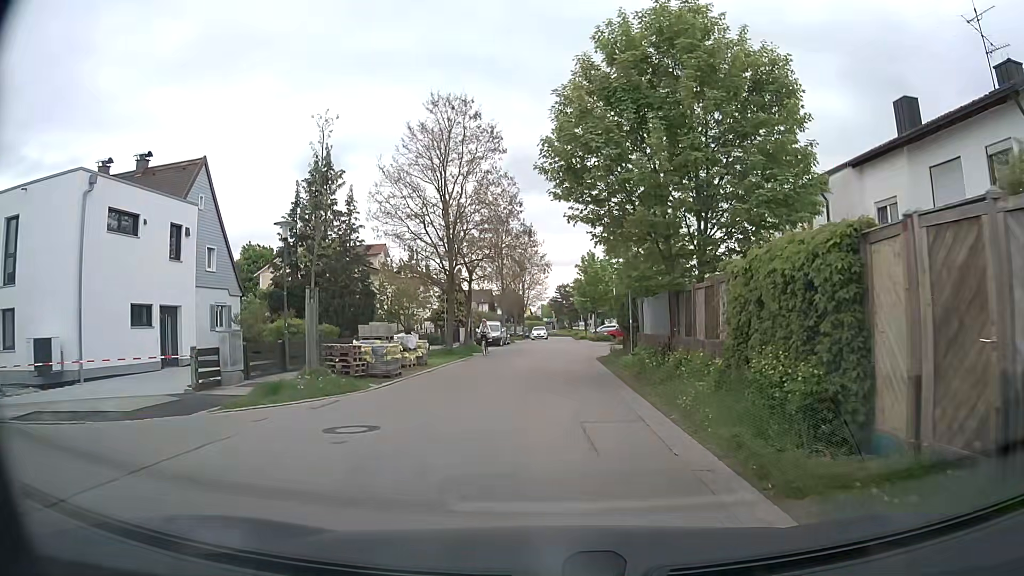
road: residential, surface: asphalt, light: Day
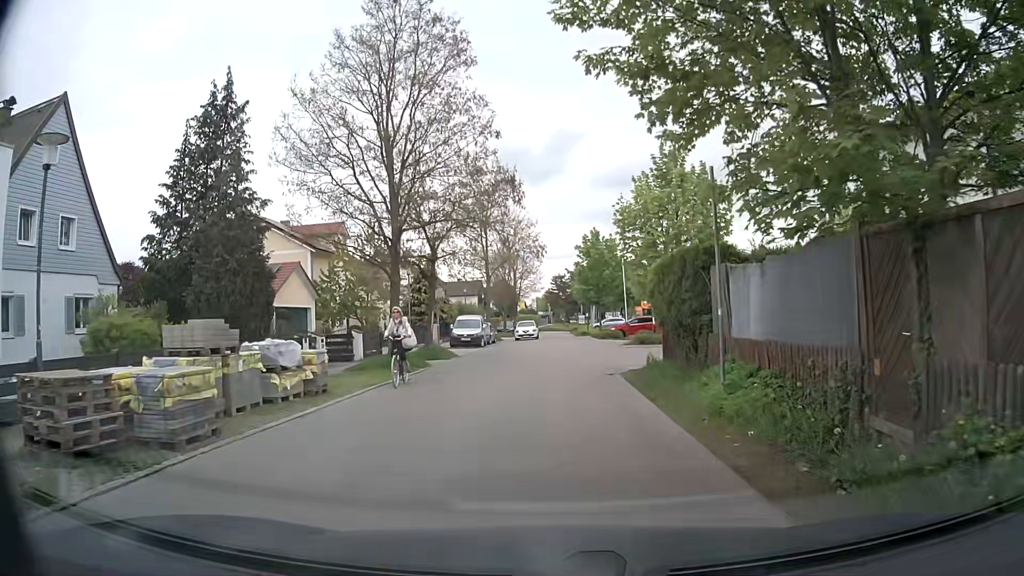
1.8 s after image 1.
(+0.1, +10.7) m; +1°
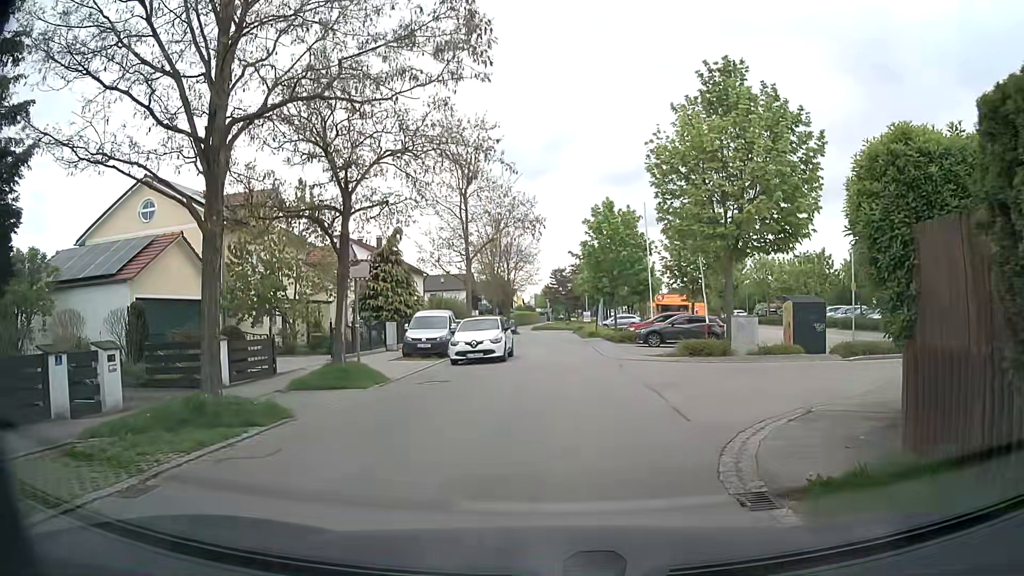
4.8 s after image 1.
(-0.1, +11.8) m; 0°
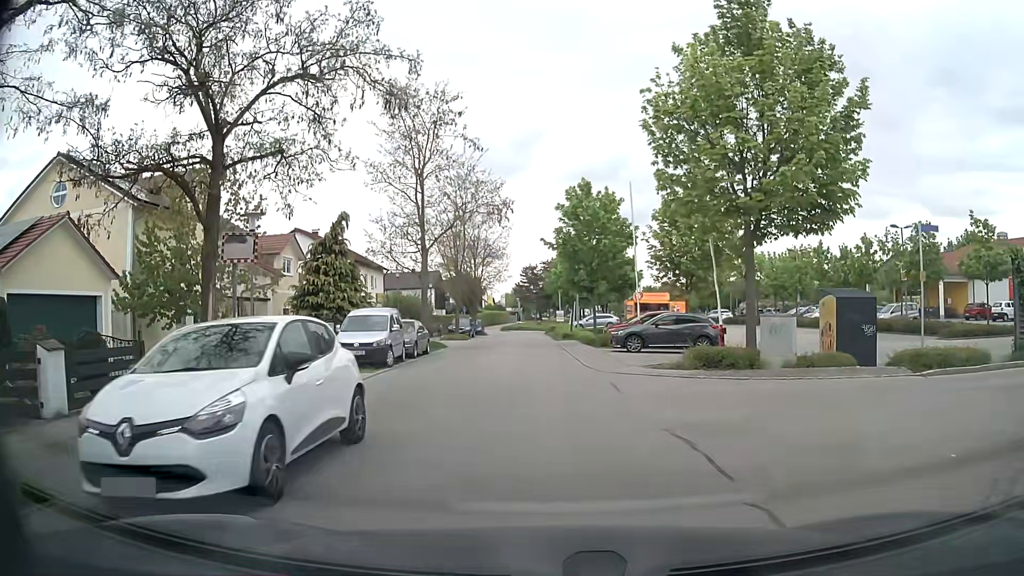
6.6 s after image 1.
(+0.1, +5.4) m; +3°
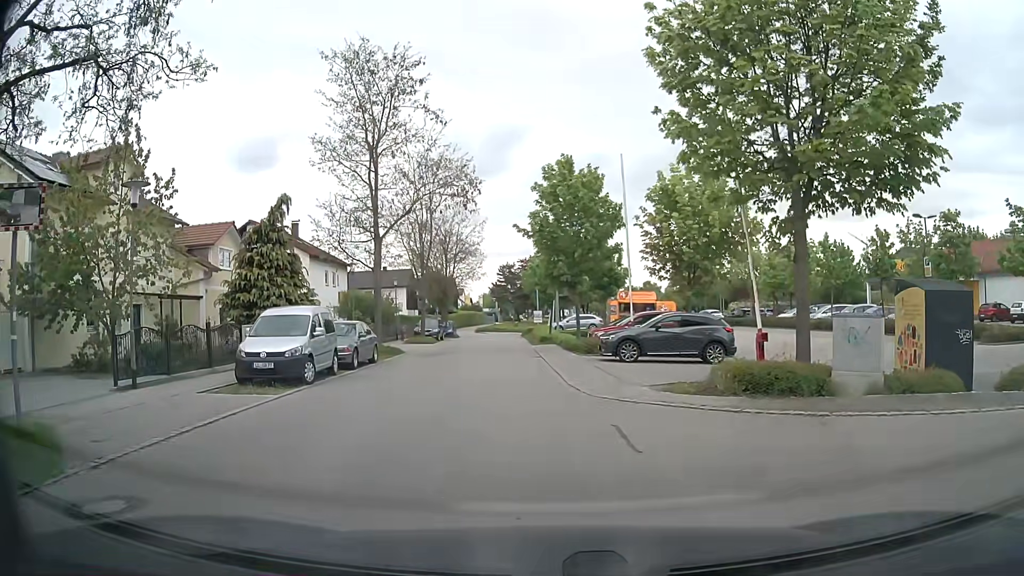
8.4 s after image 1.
(+0.1, +5.2) m; 0°
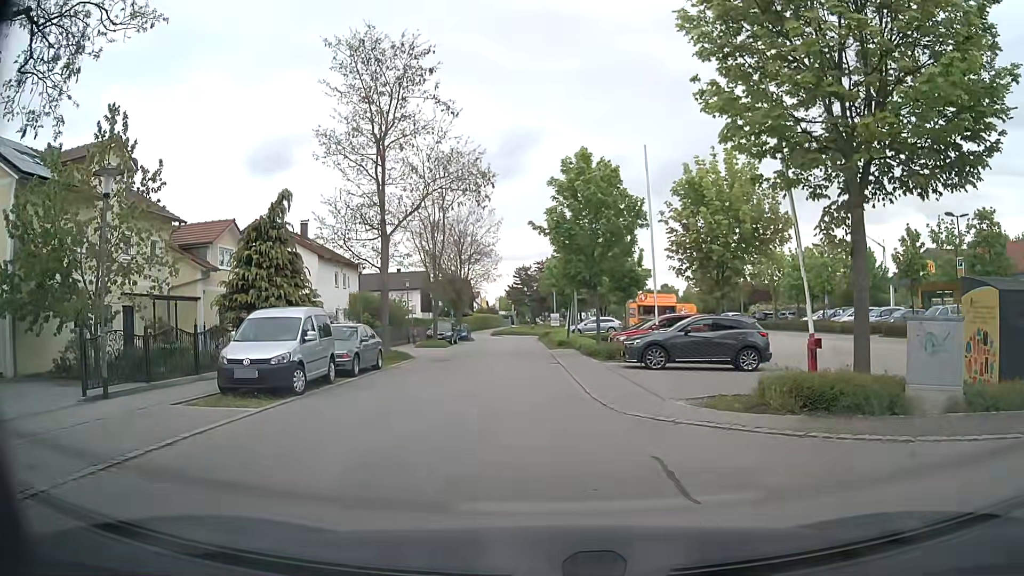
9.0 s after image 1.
(0.0, +1.8) m; -2°
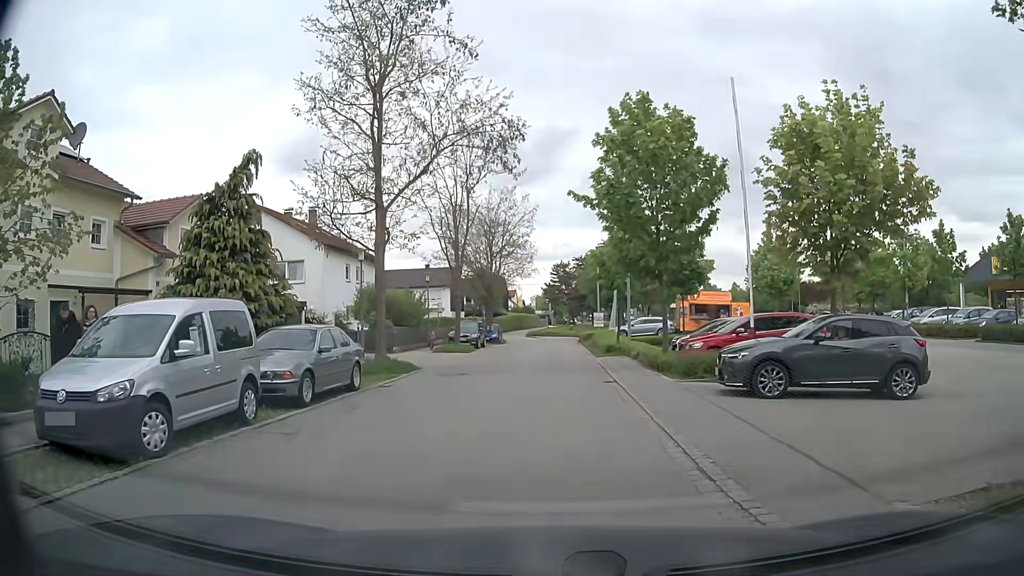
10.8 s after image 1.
(0.0, +6.9) m; -2°
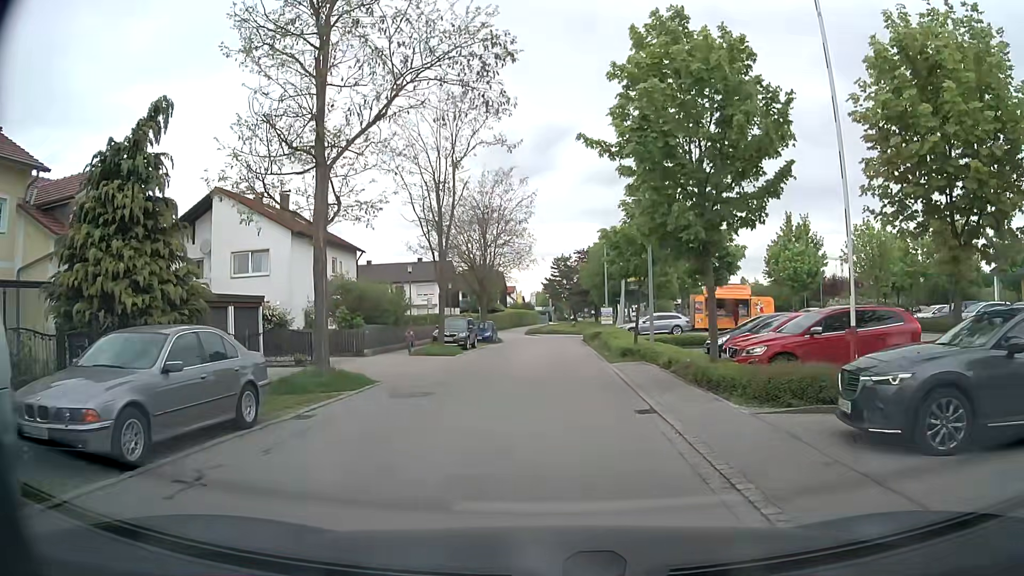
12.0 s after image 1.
(+0.1, +5.8) m; +1°
(0, +10) (0, +20) (0, +30) (+1, +40) (+1, +50) (+4, +59) (+13, +64) (+22, +67) (+32, +71) (+42, +72) m
